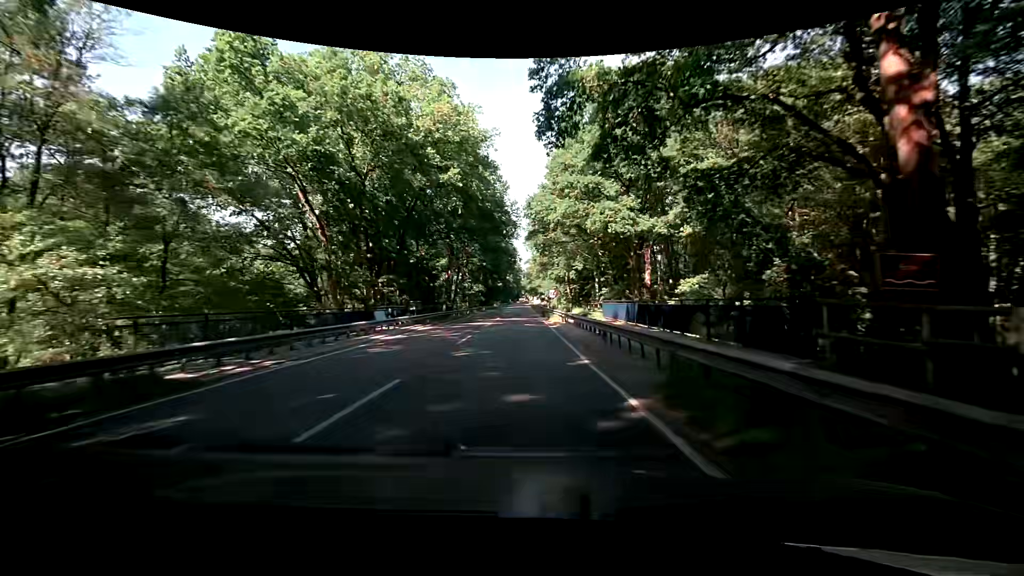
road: primary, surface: asphalt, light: Day
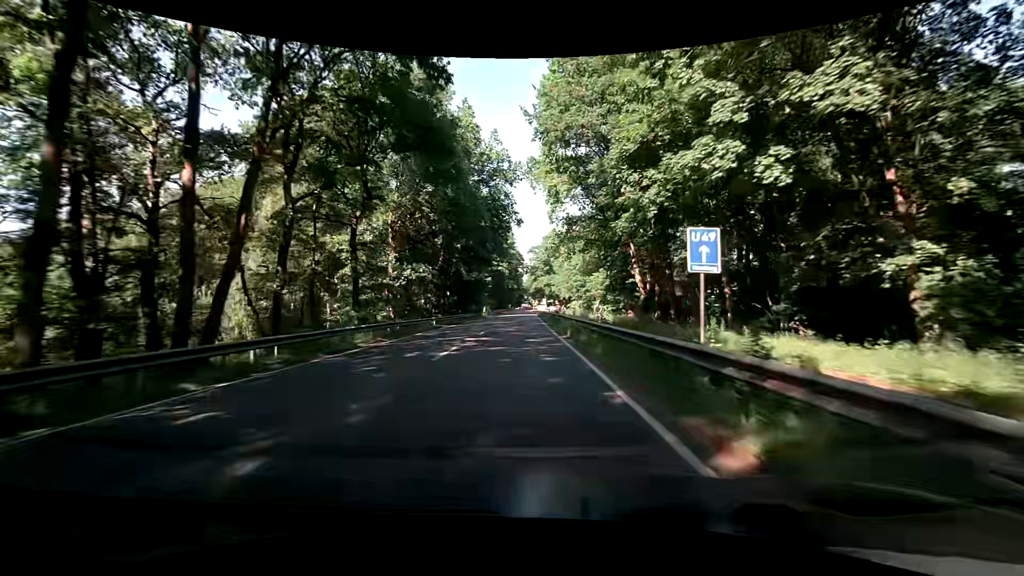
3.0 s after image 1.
(-0.2, +53.8) m; -1°
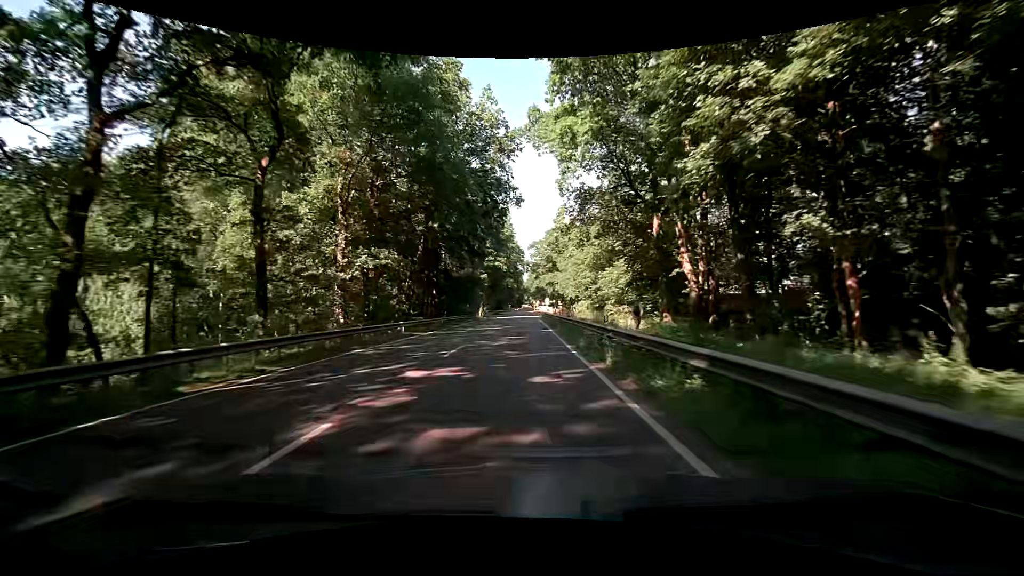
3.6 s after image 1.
(+0.1, +10.7) m; +1°
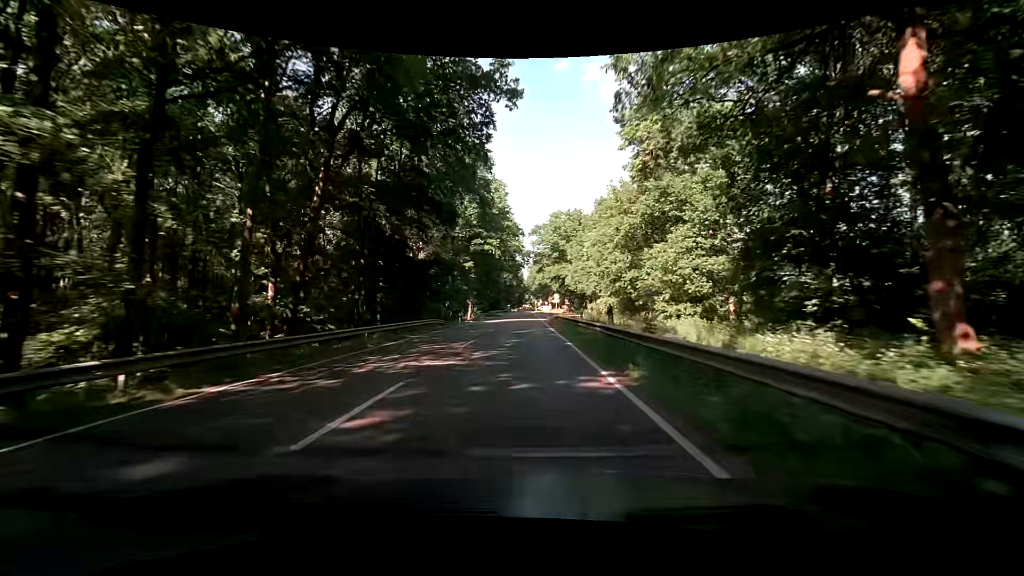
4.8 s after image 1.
(-0.3, +21.5) m; -1°
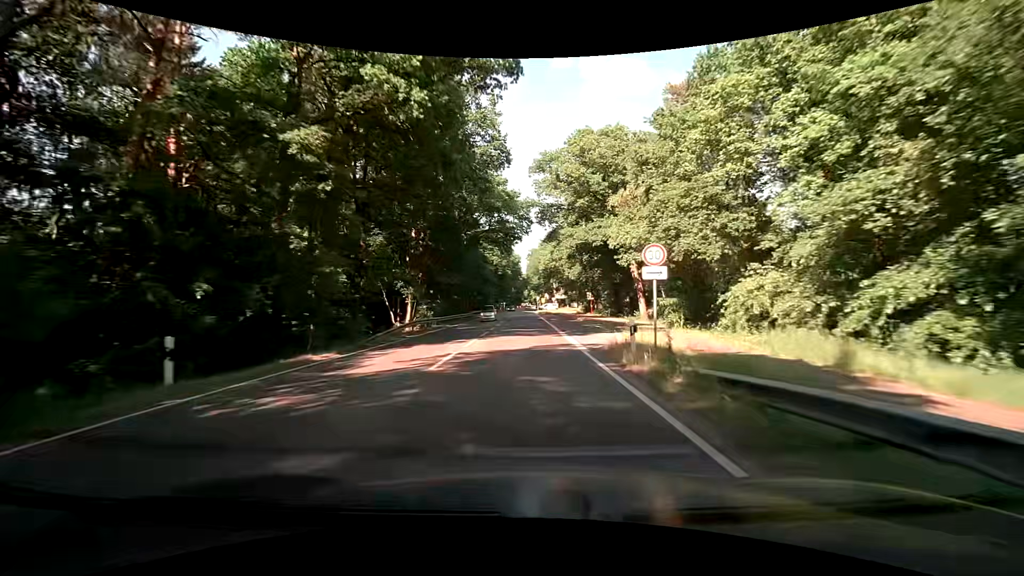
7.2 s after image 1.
(+0.2, +42.9) m; 0°
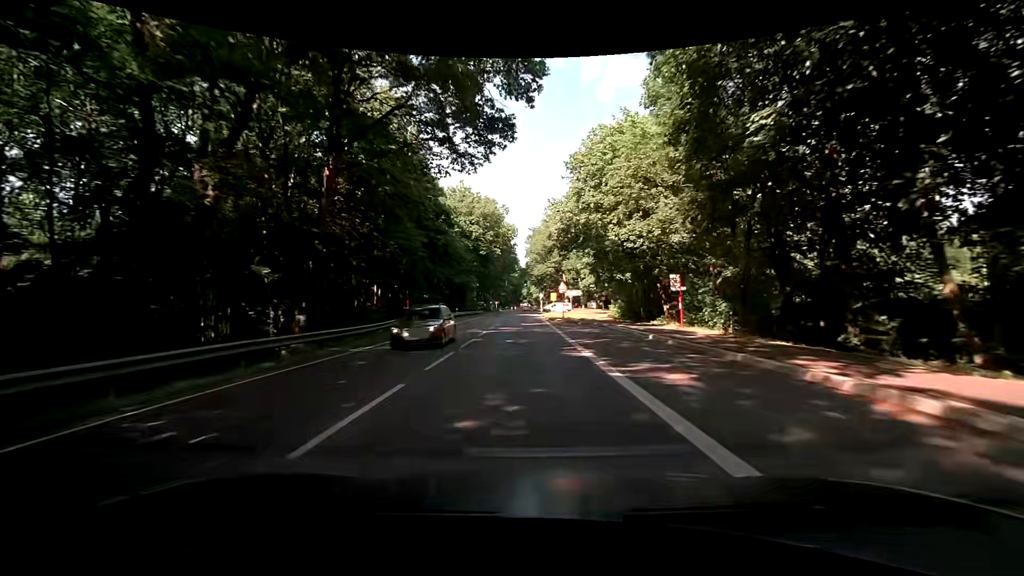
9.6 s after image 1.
(+0.1, +43.0) m; 0°
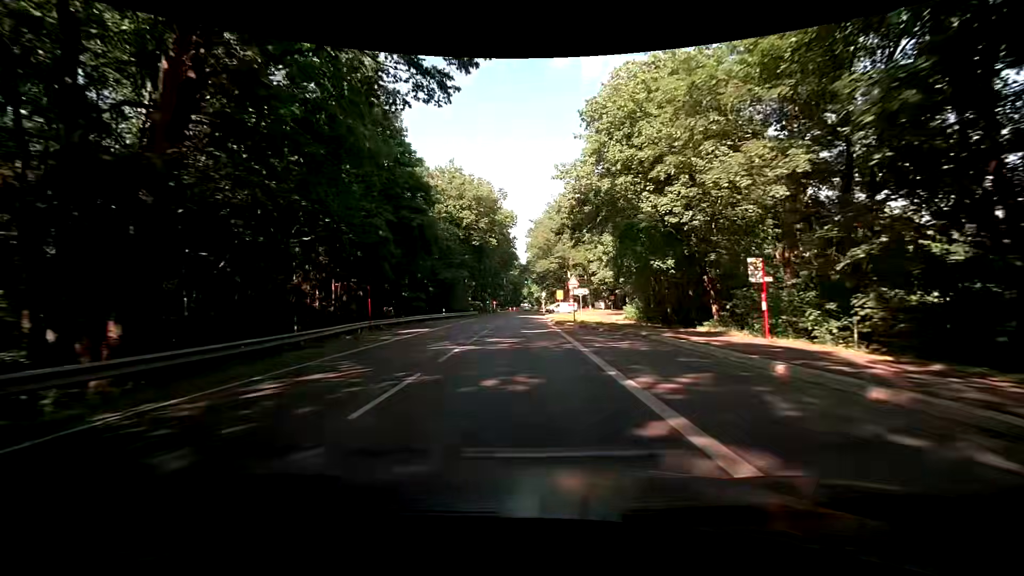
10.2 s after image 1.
(0.0, +10.7) m; -1°
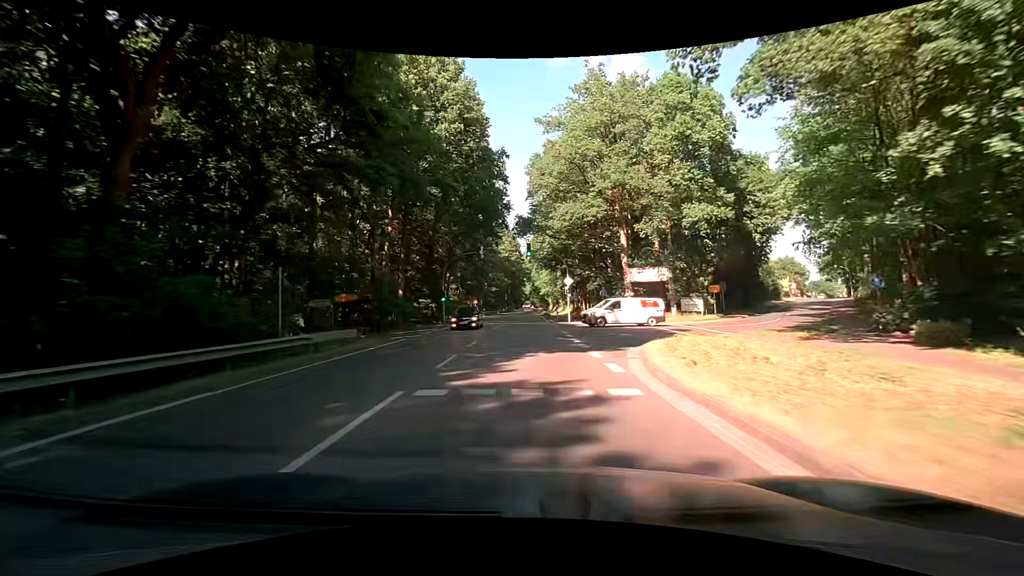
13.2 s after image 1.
(+0.5, +53.6) m; 0°
(0, +10) (0, +20) (0, +30) (0, +40) (0, +50) (0, +60) (0, +70) (+1, +80) (+1, +90) (+1, +100) m
